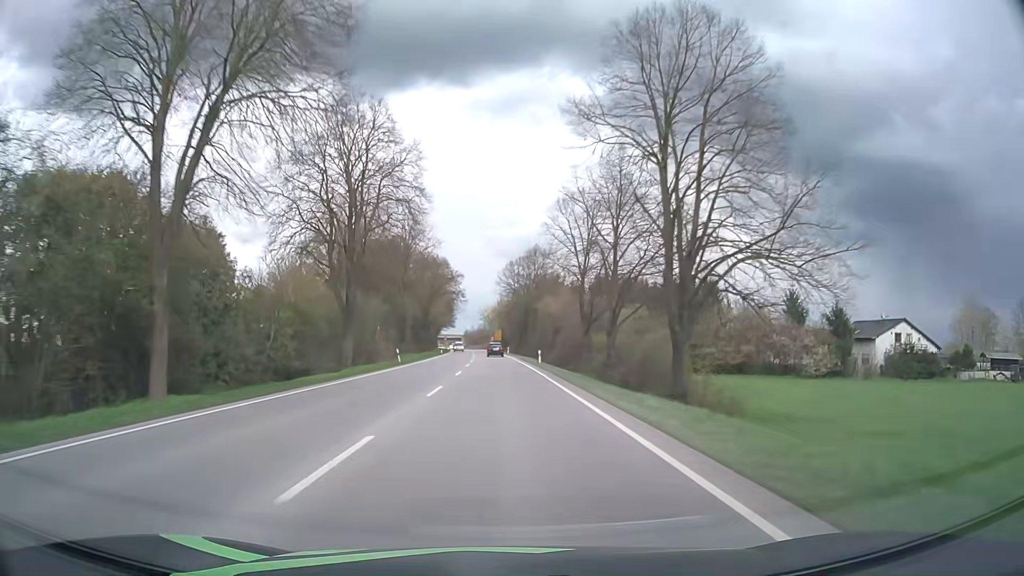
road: primary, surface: asphalt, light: Day
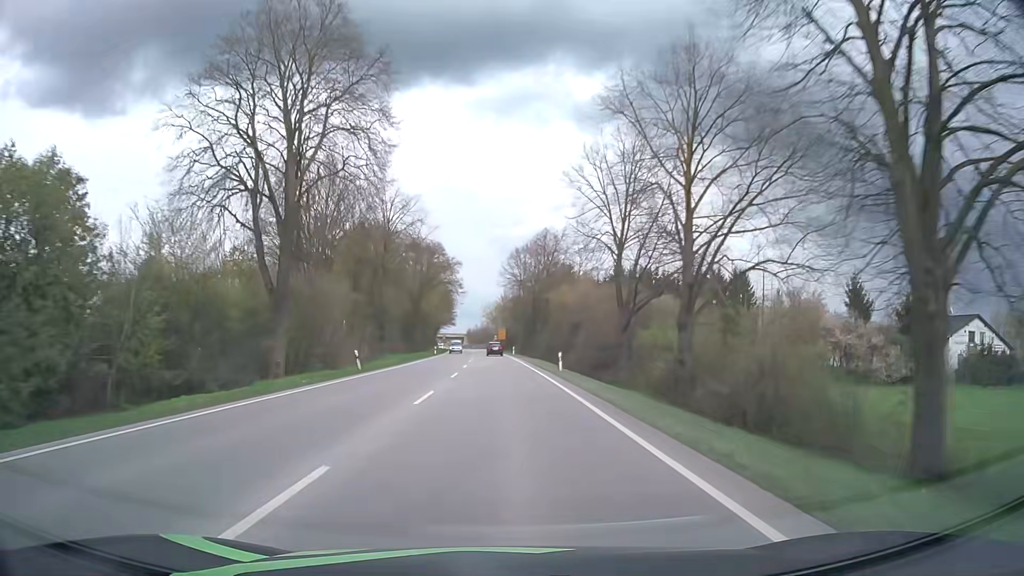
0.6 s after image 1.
(-0.2, +14.4) m; -1°
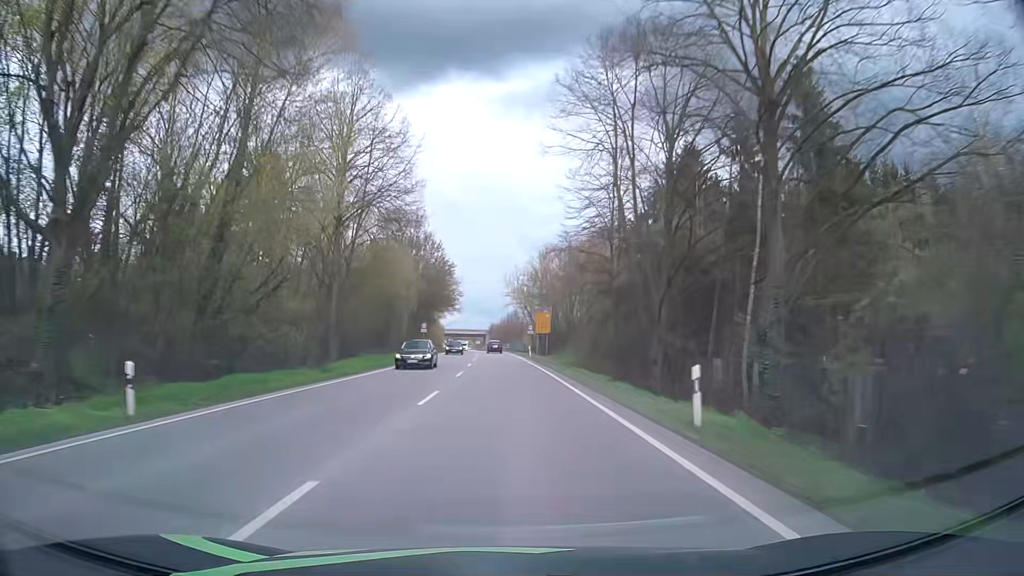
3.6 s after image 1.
(-1.6, +72.2) m; -3°
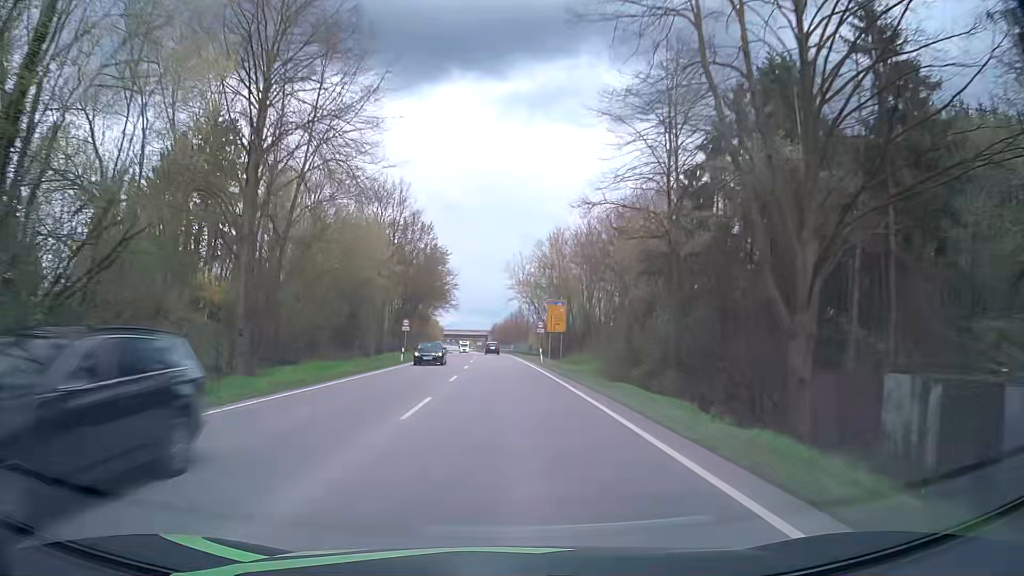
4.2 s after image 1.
(0.0, +14.3) m; 0°
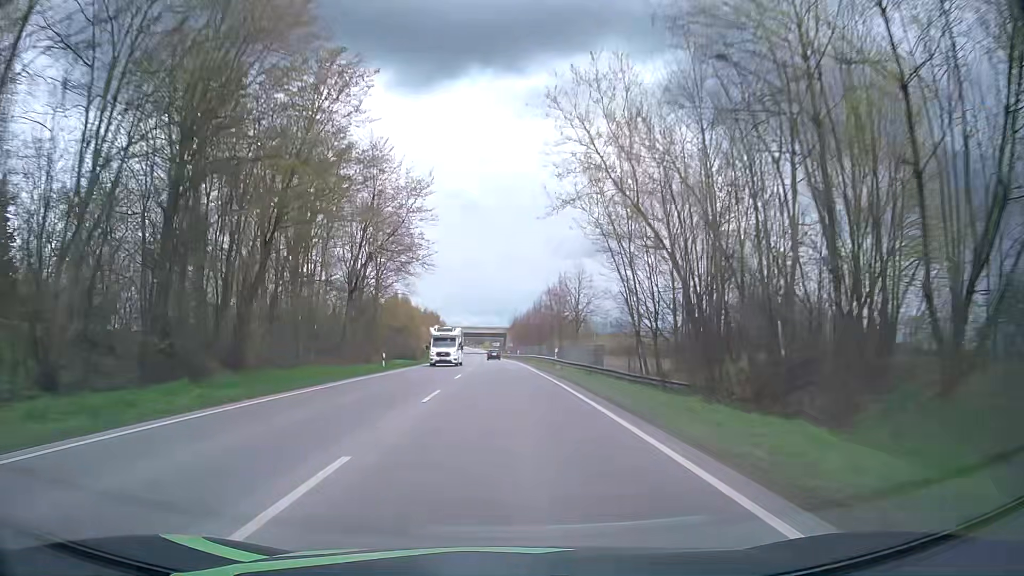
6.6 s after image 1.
(-0.7, +55.8) m; -2°
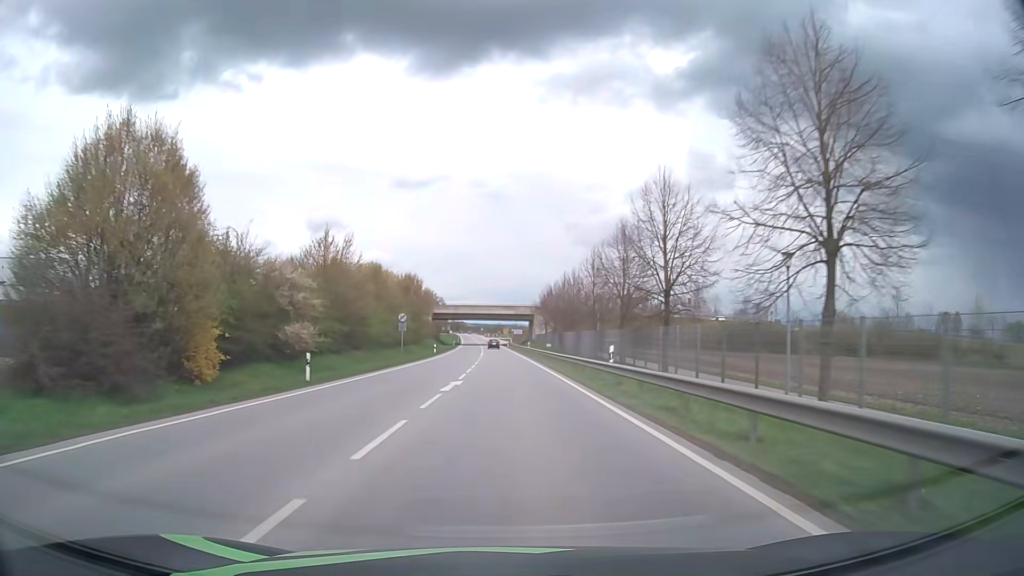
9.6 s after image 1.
(-1.2, +67.8) m; -2°
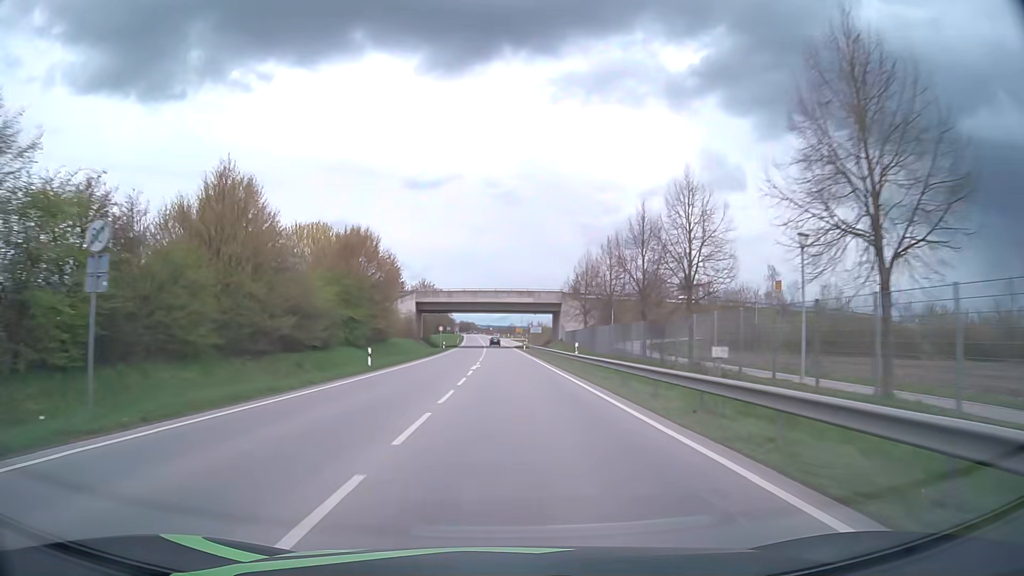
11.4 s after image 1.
(-0.3, +40.3) m; -1°
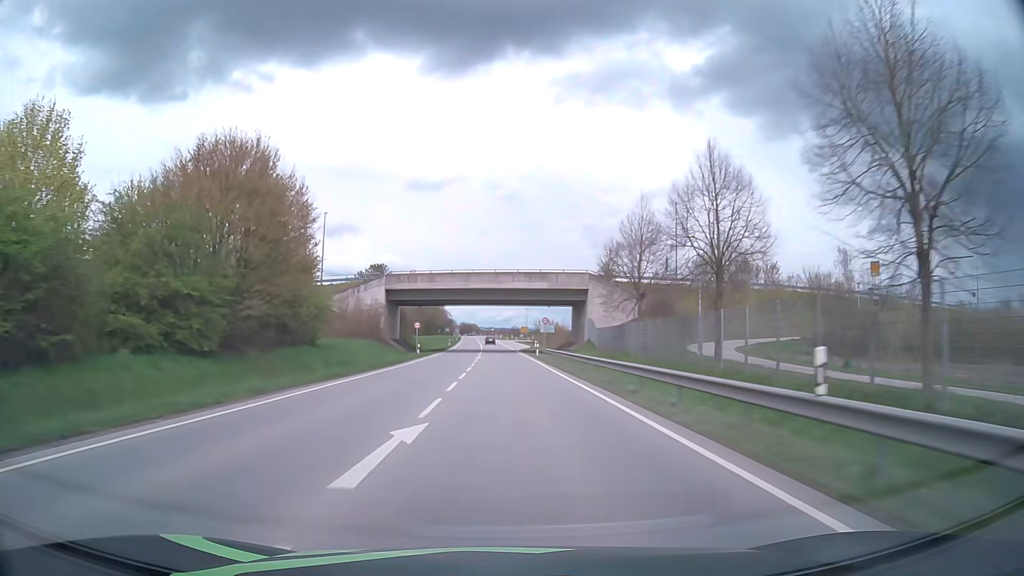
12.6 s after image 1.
(-0.1, +26.7) m; 0°
(0, +10) (0, +20) (0, +30) (0, +40) (0, +50) (-1, +60) (-1, +70) (-1, +80) (-1, +90) (-2, +100) m
